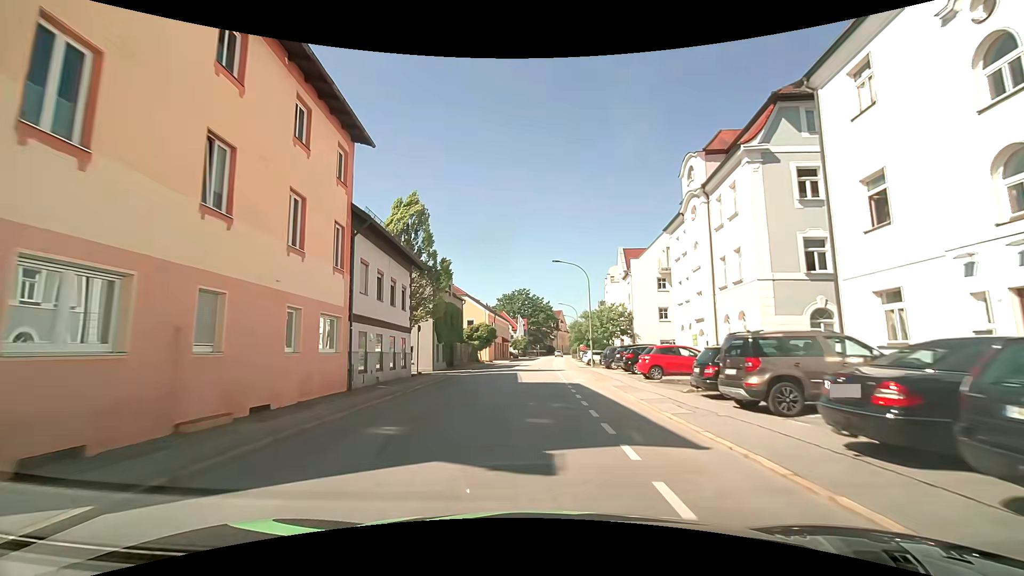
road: tertiary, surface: asphalt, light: Day
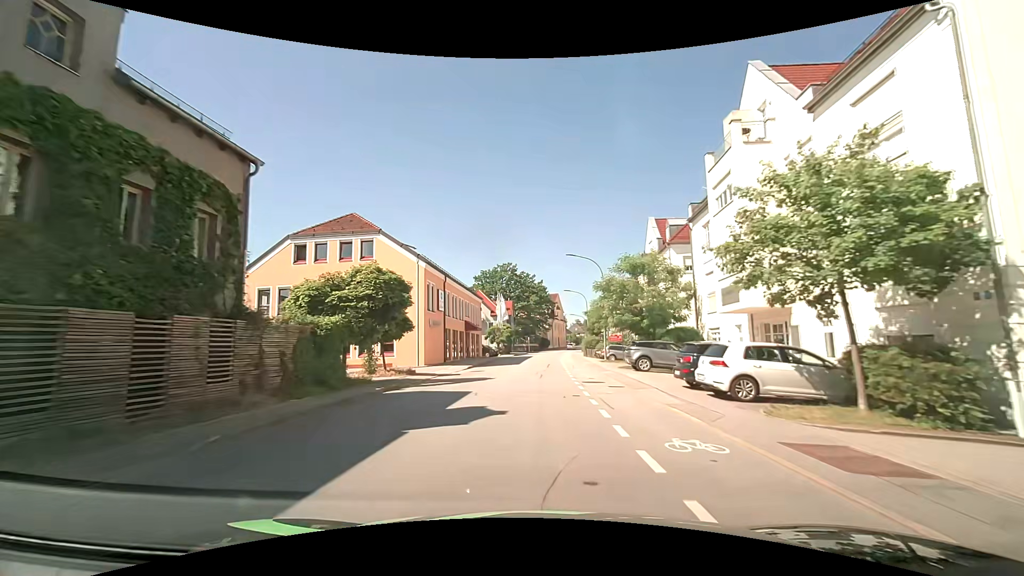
(+0.4, +37.1) m; +1°
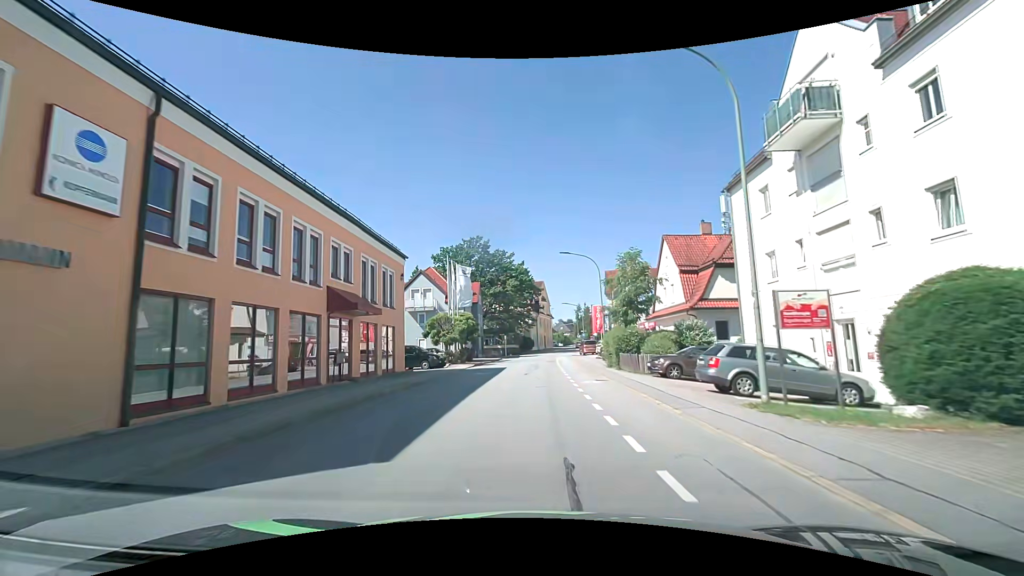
(+0.5, +29.3) m; +2°
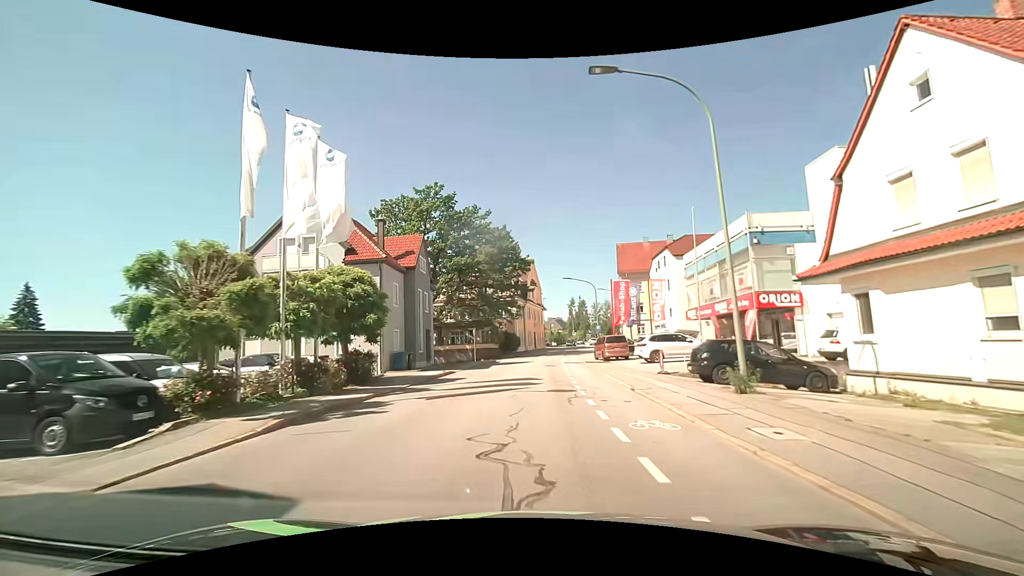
(+0.4, +27.6) m; +2°
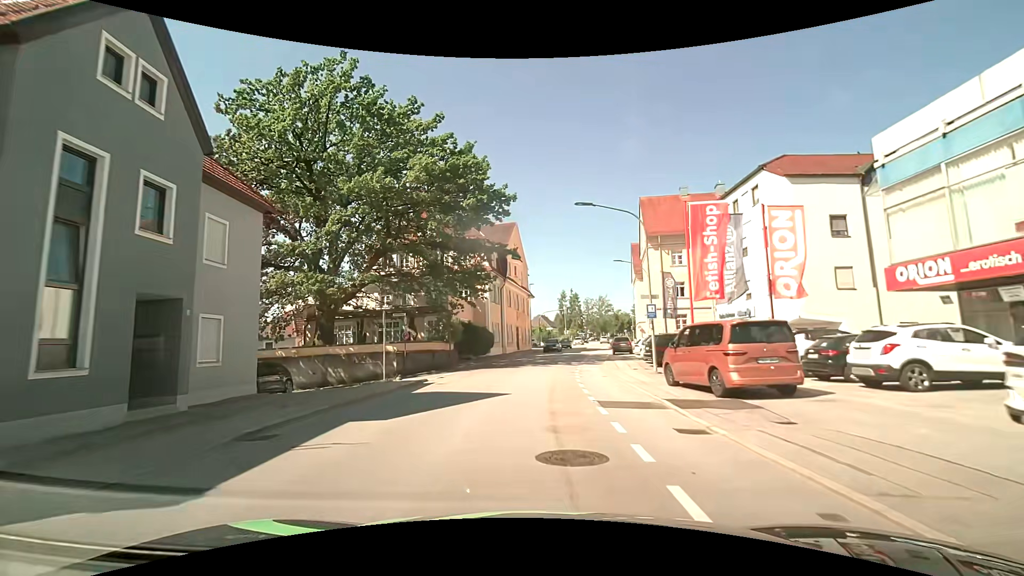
(+0.3, +25.5) m; +2°
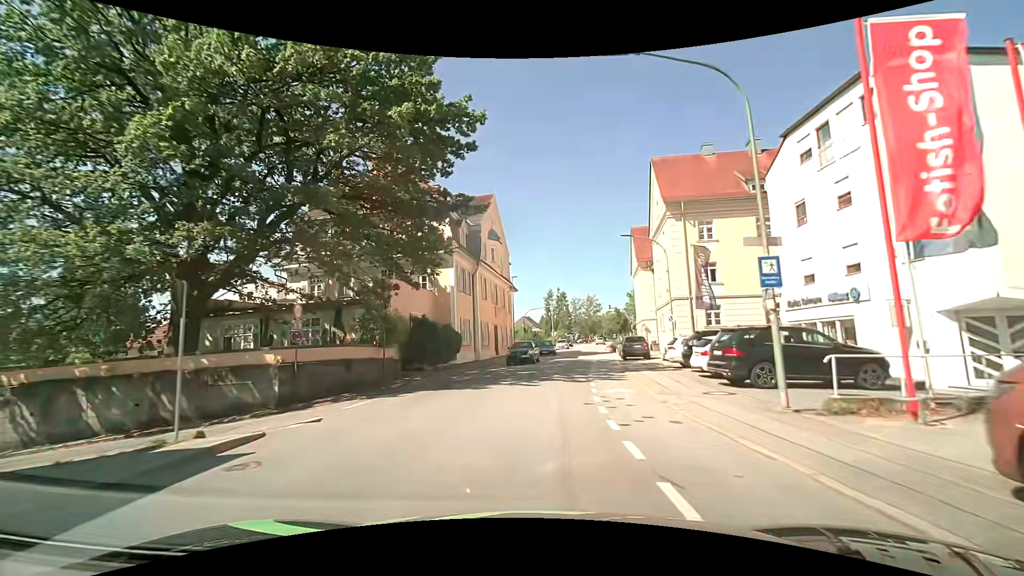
(+0.2, +12.0) m; +1°
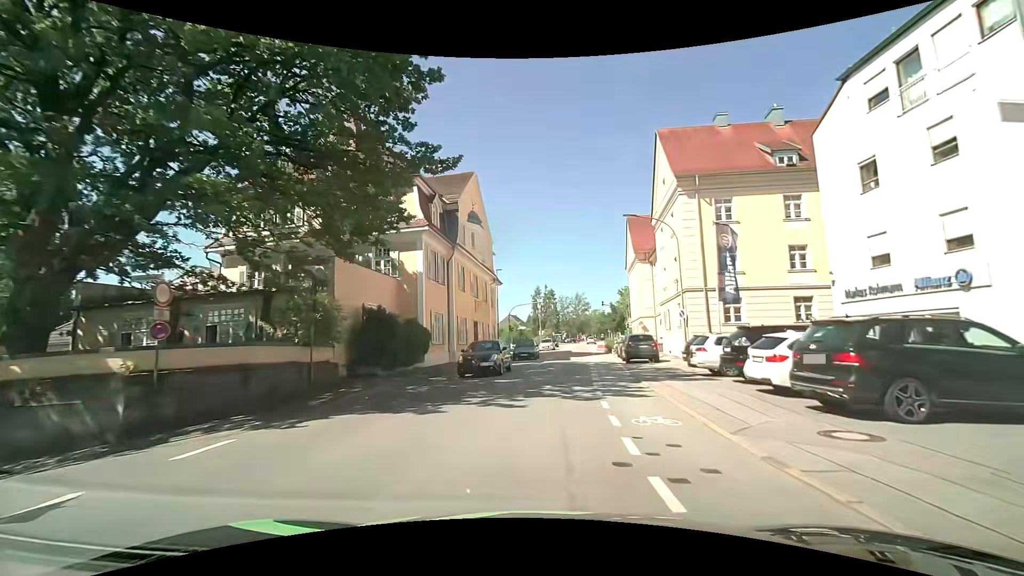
(+0.1, +5.8) m; +2°
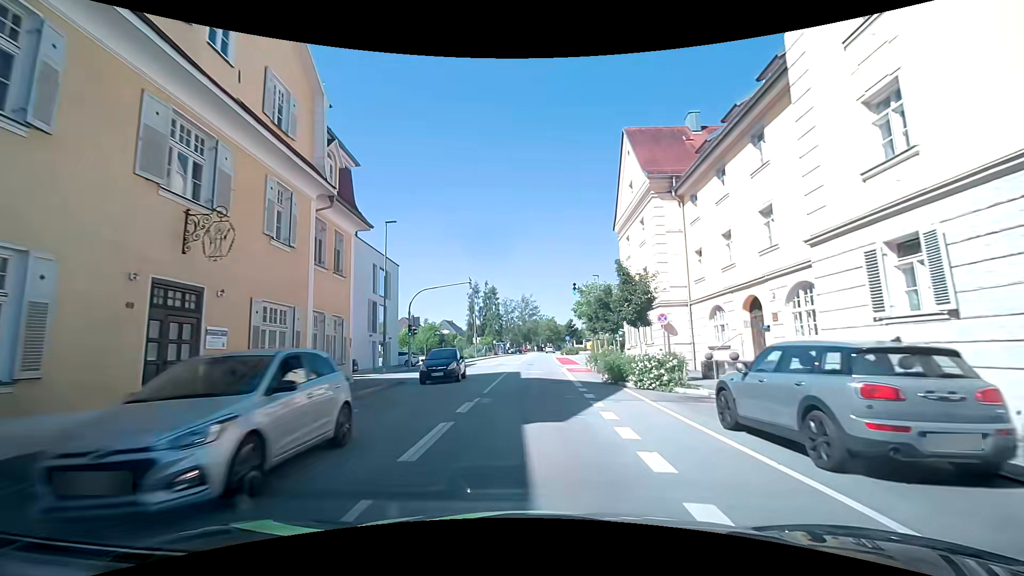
(+1.9, +27.8) m; +6°
(0, +10) (0, +20) (+1, +30) (+1, +40) (+1, +50) (+1, +60) (+1, +70) (+2, +80) (+2, +90) (+3, +100) m
